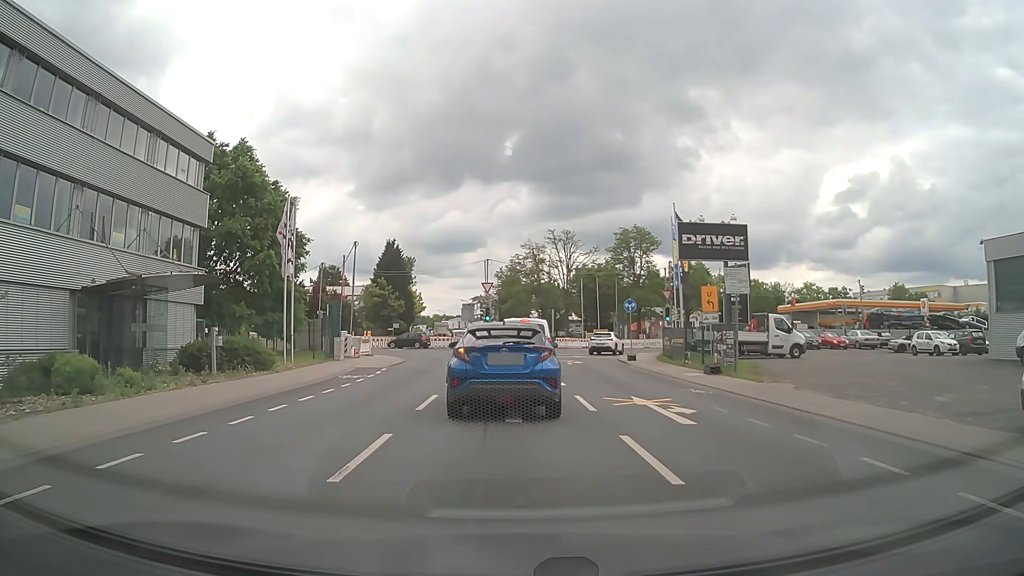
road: tertiary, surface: asphalt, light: Day
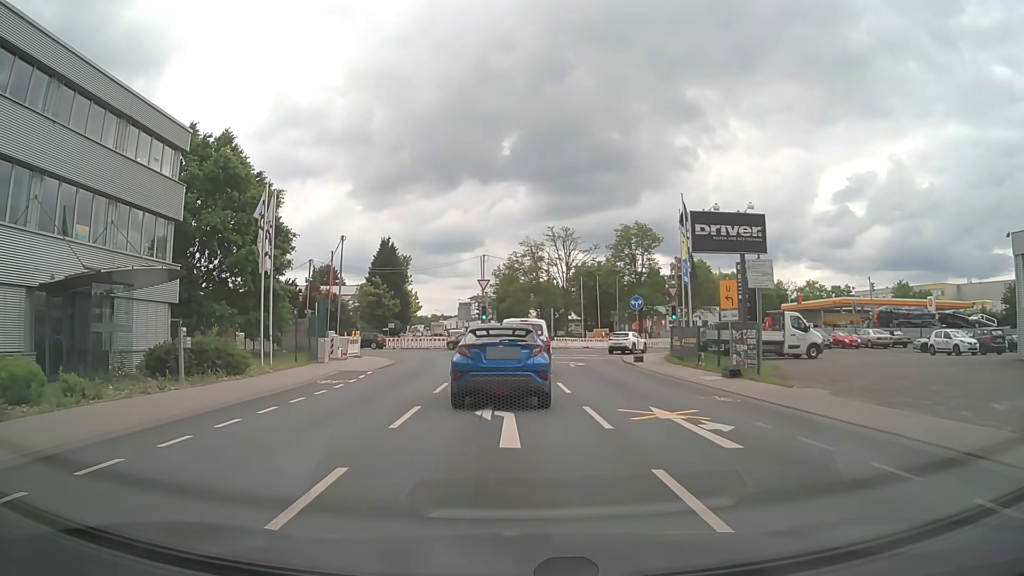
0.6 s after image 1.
(0.0, +2.5) m; 0°
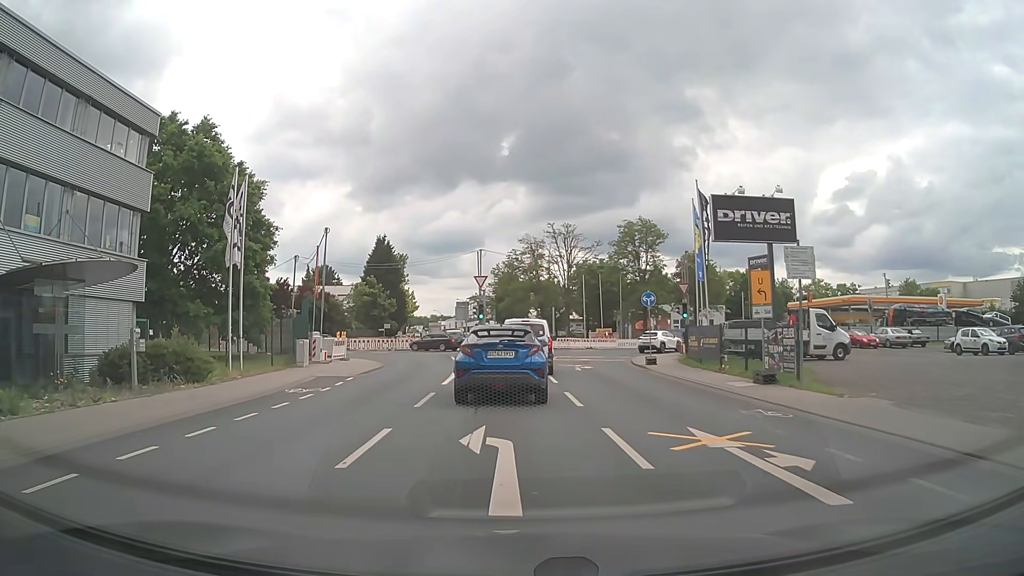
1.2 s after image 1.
(0.0, +3.1) m; +1°
